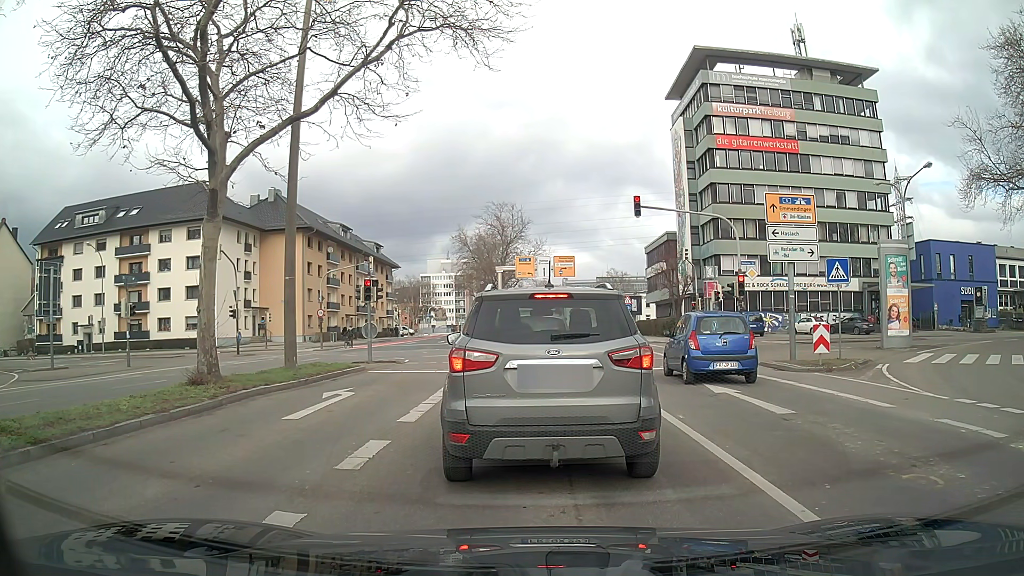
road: secondary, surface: asphalt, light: Day
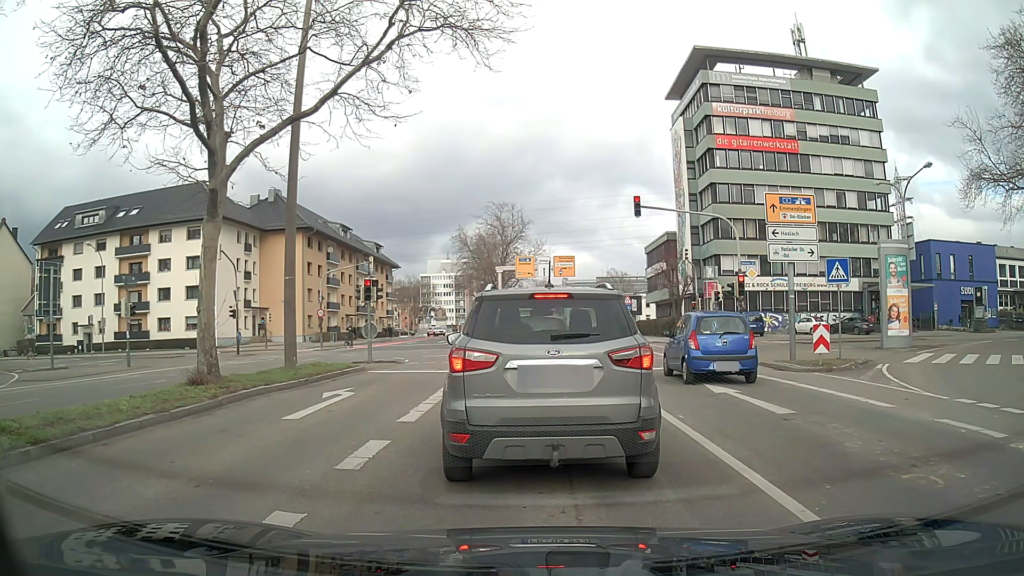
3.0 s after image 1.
(0.0, 0.0) m; 0°
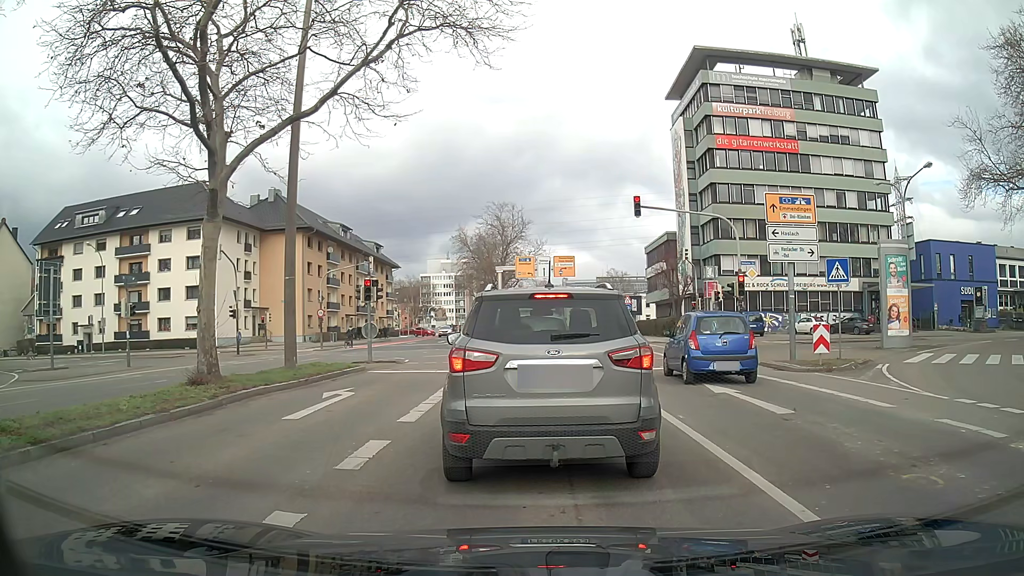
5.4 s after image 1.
(0.0, 0.0) m; 0°
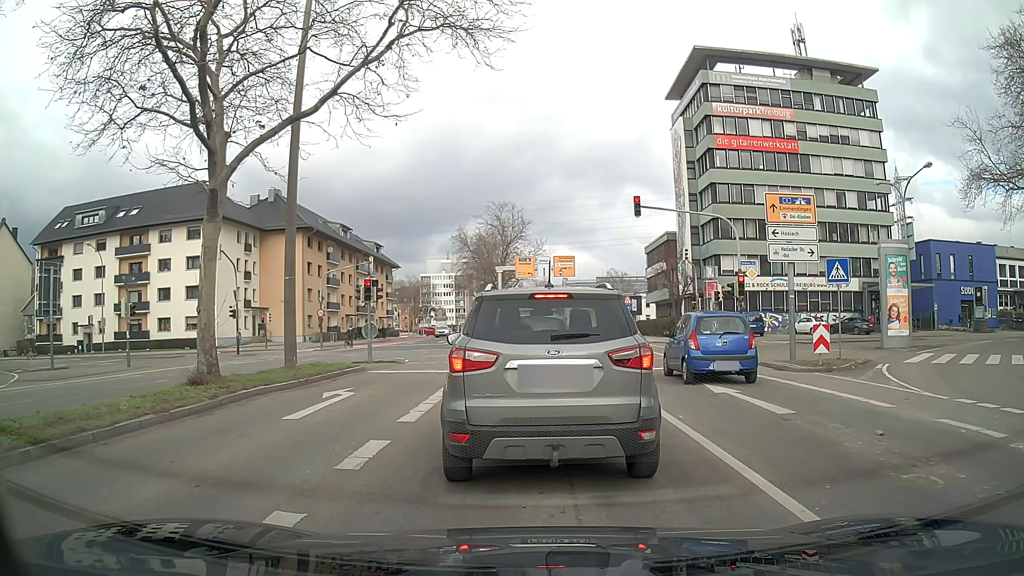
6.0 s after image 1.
(0.0, 0.0) m; 0°
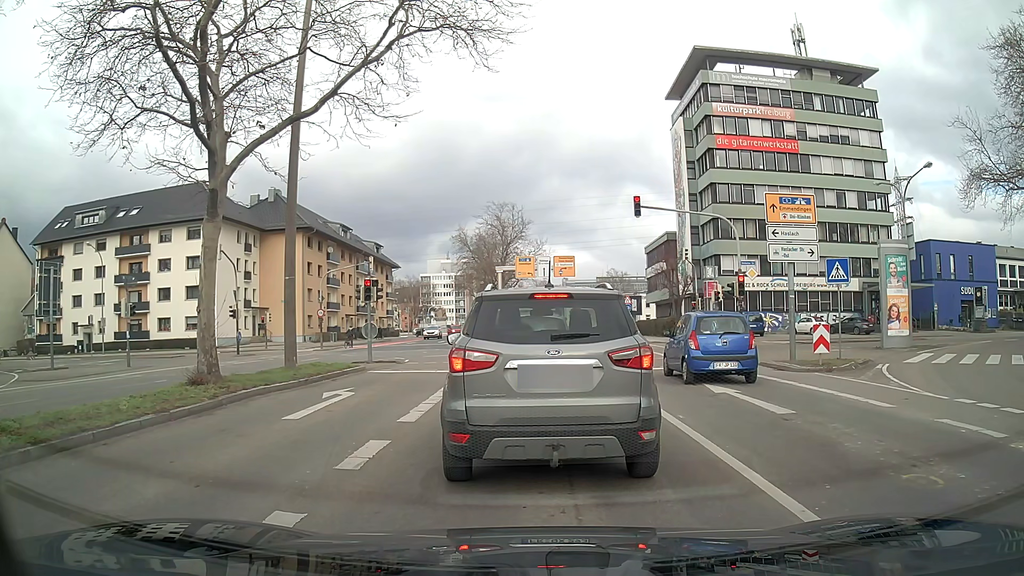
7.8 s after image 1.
(0.0, 0.0) m; 0°
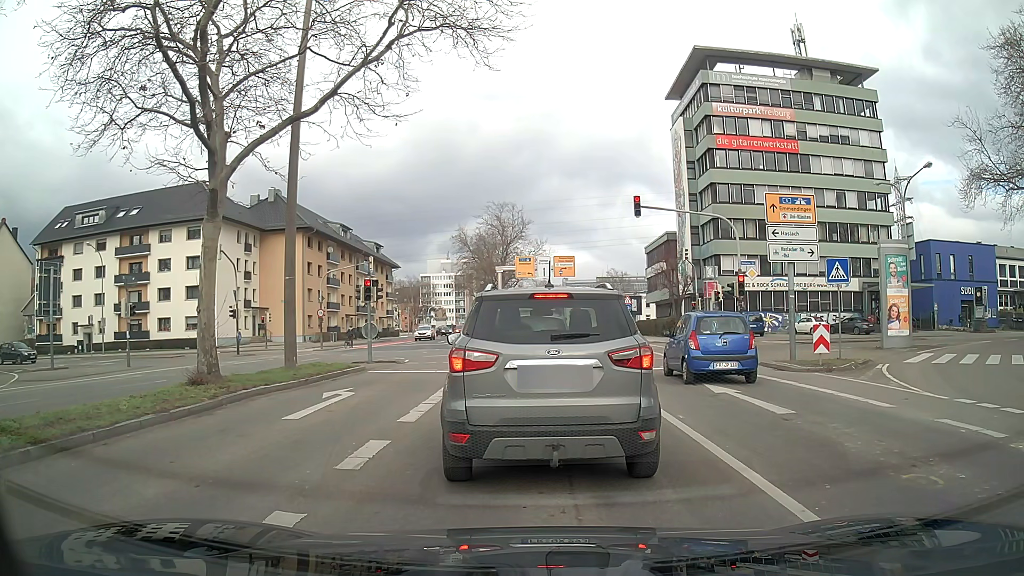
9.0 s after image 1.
(0.0, 0.0) m; 0°
(0, +10) (0, +20) (0, +30) (0, +40) (0, +50) (0, +60) (0, +70) (-1, +80) (-2, +90) (-3, +100) m
